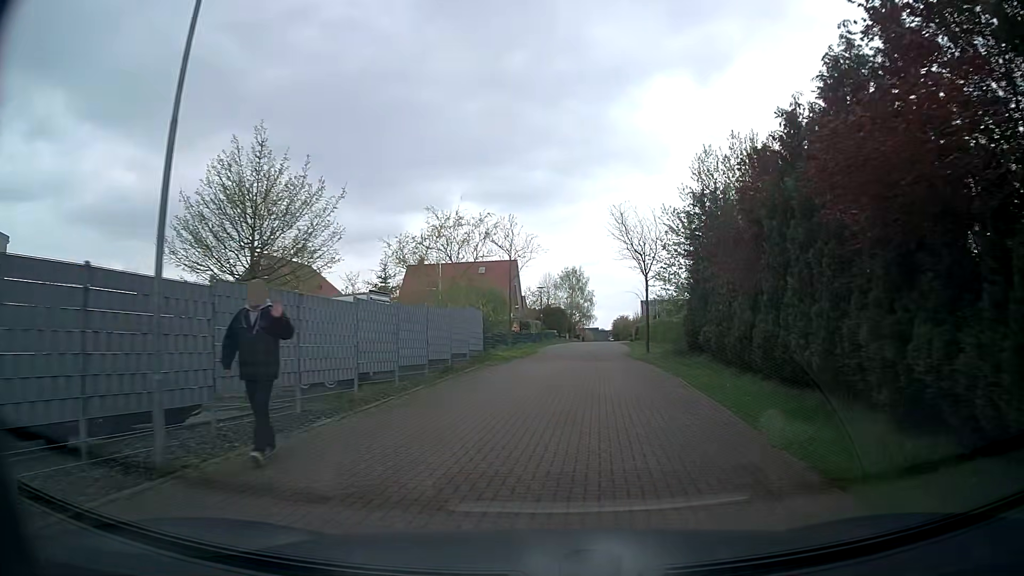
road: residential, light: Day
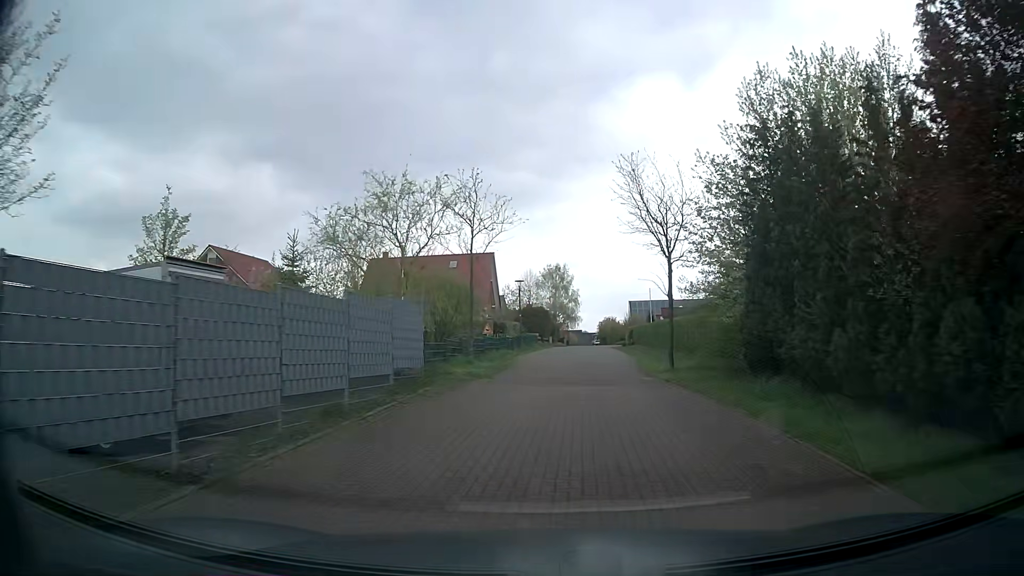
(+0.2, +9.1) m; +2°
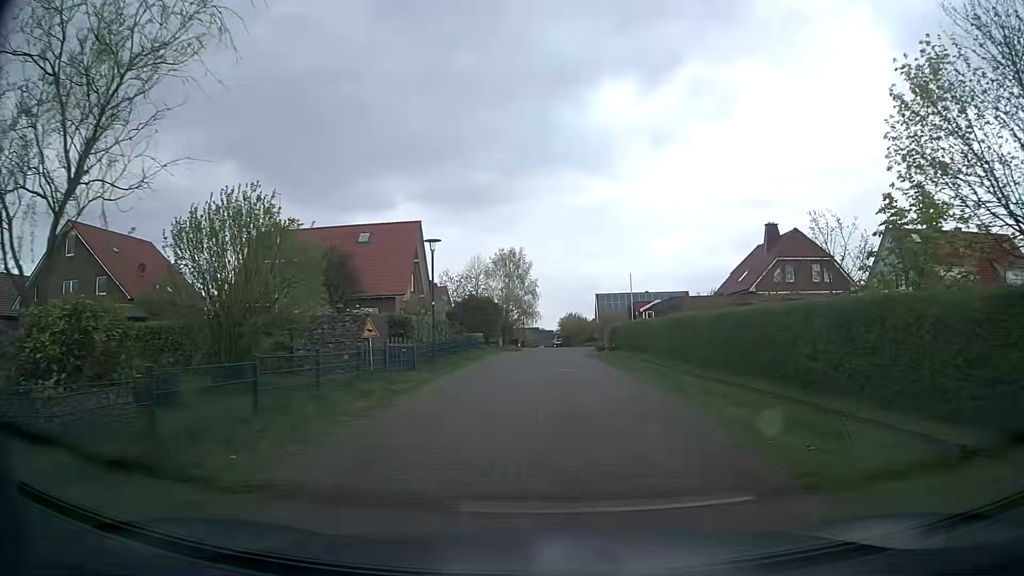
(+0.6, +18.1) m; +3°
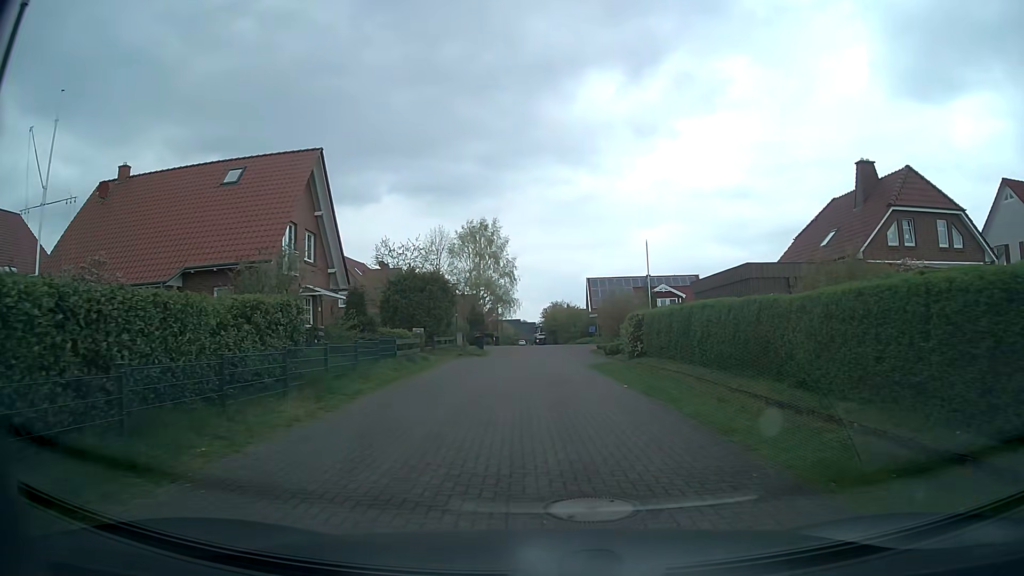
(+0.2, +18.2) m; +1°
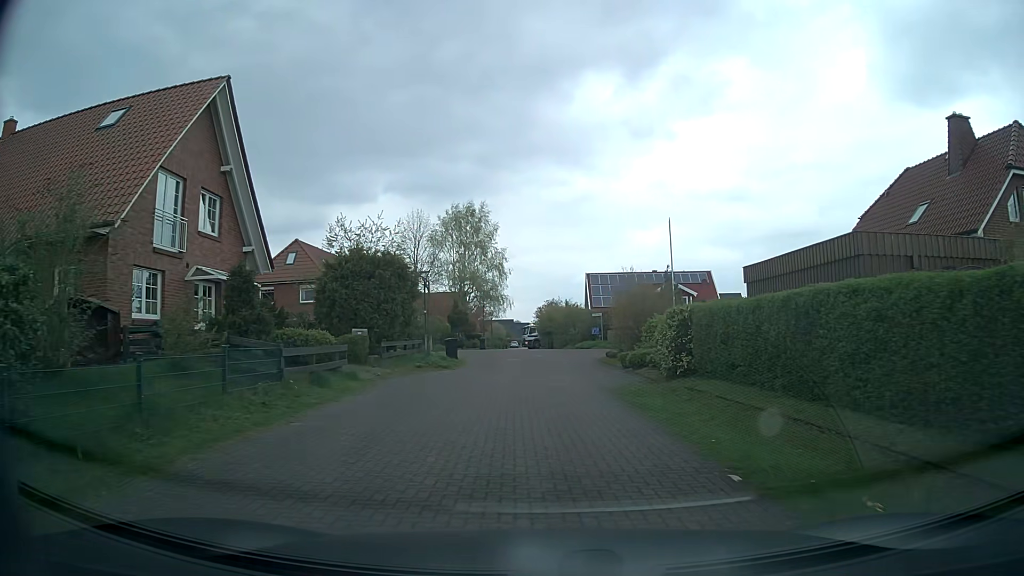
(+0.1, +9.1) m; 0°
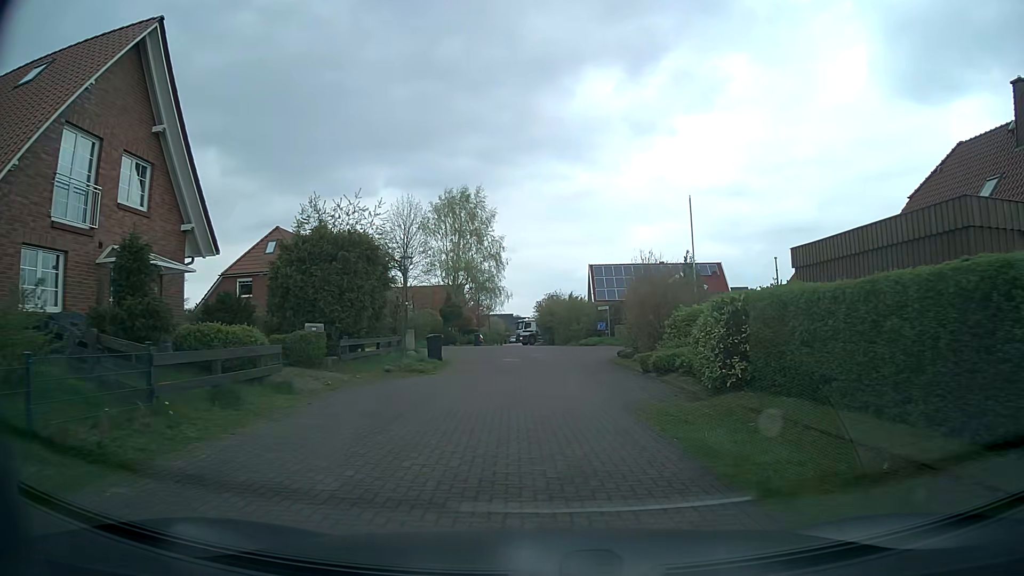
(0.0, +4.5) m; 0°
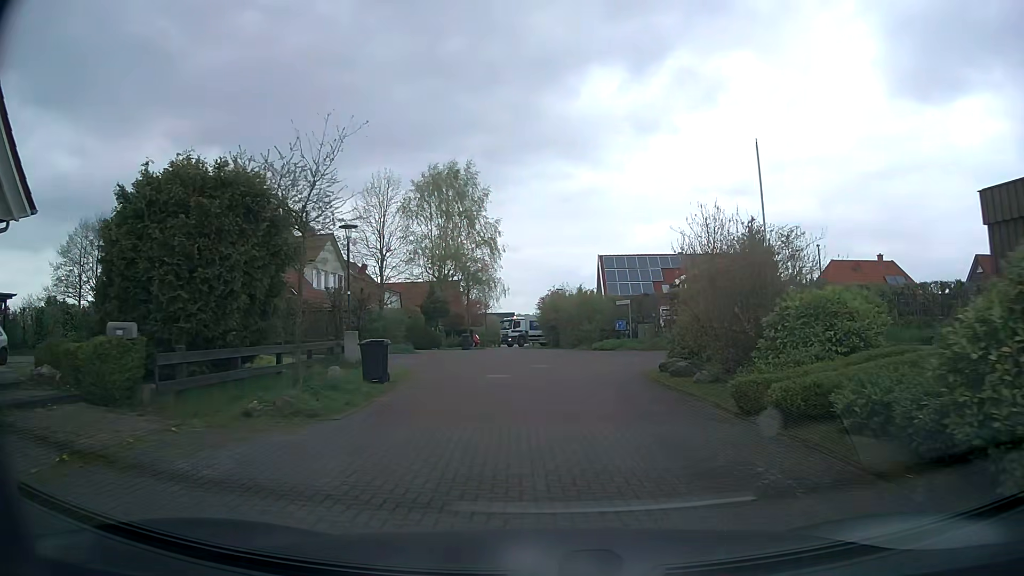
(0.0, +8.7) m; 0°
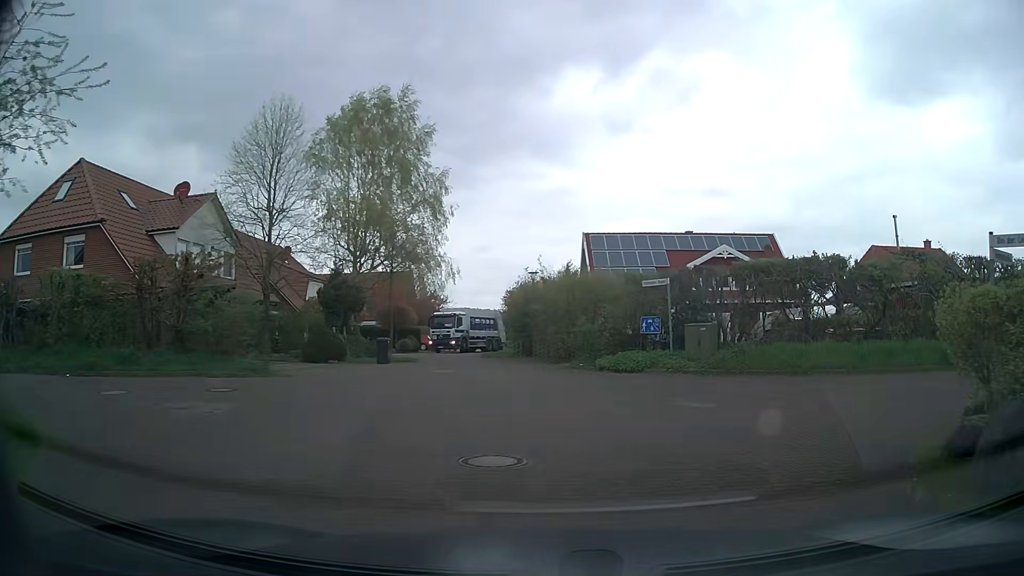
(0.0, +14.8) m; +2°
